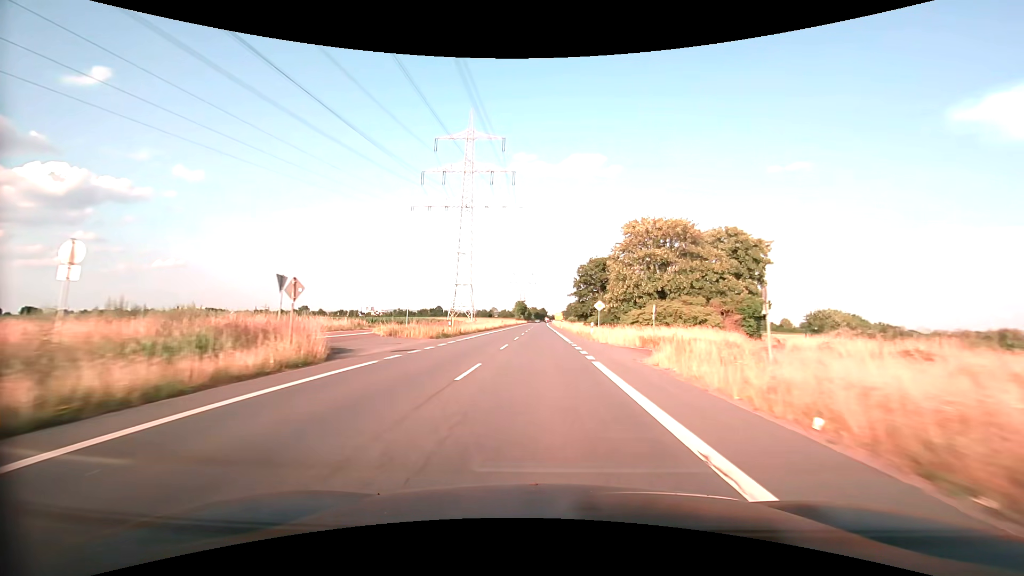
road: secondary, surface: asphalt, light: Day
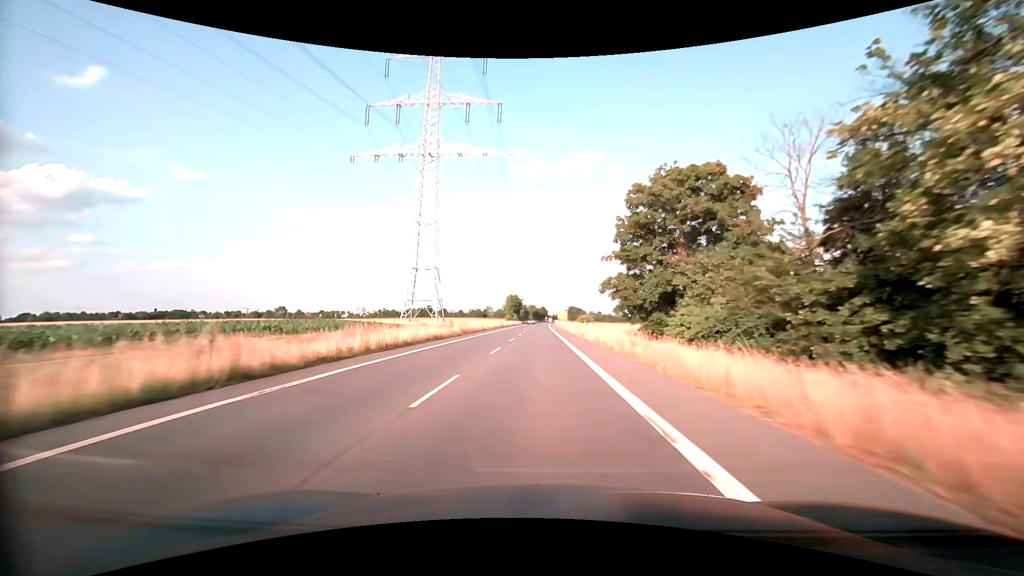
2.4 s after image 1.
(0.0, +51.1) m; 0°
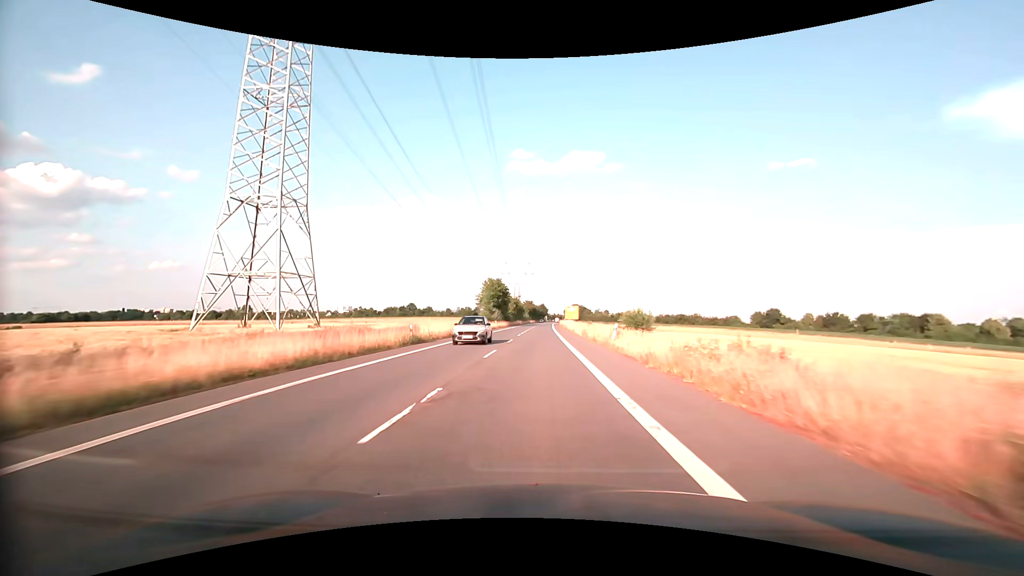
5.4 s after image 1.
(-0.2, +62.1) m; 0°
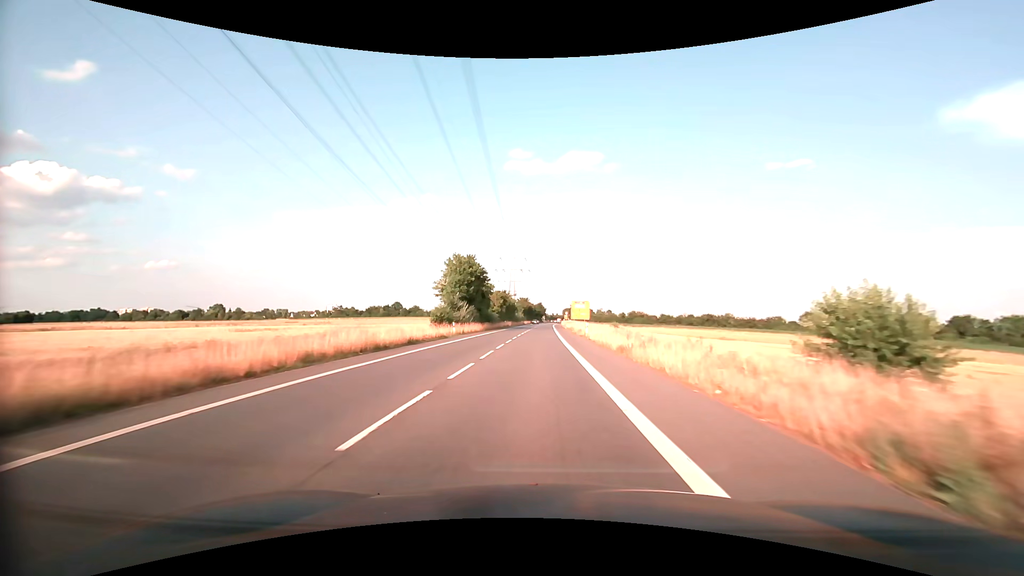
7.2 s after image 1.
(0.0, +36.4) m; 0°
(0, +10) (0, +20) (0, +30) (0, +40) (0, +50) (0, +60) (0, +70) (+1, +80) (+1, +90) (+1, +100) m
